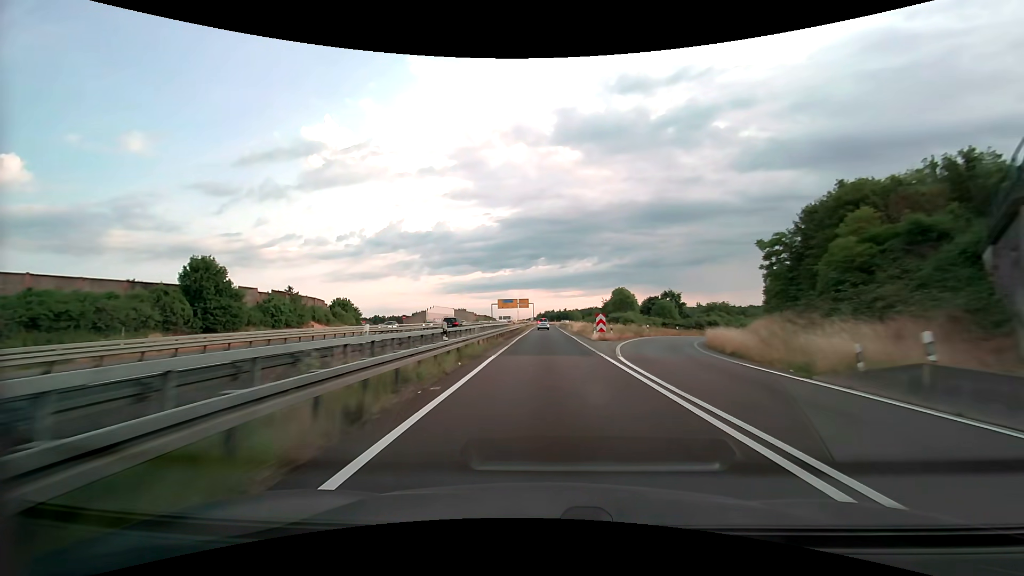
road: motorway_link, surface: asphalt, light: Day
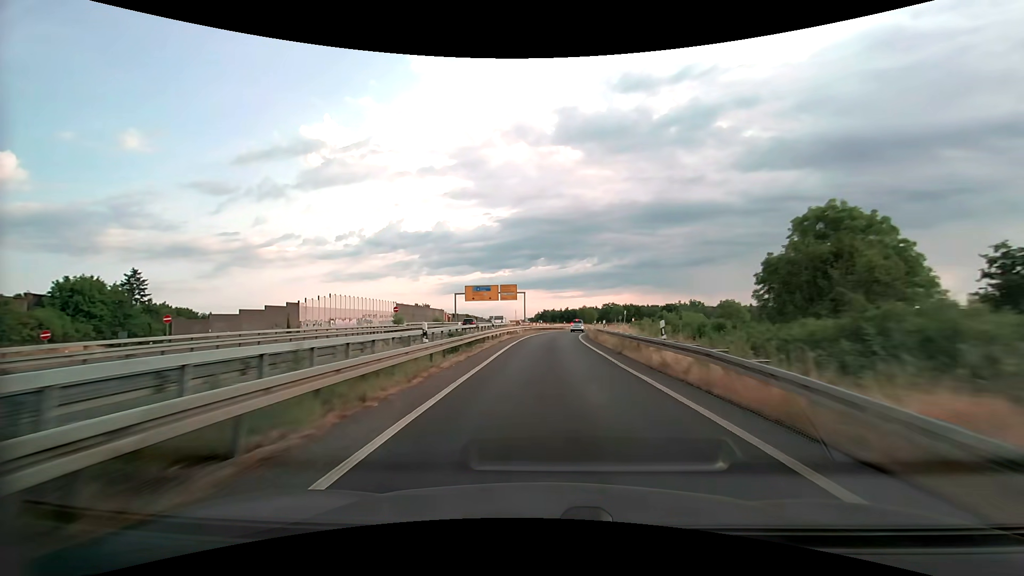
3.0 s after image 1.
(+0.1, +71.4) m; 0°
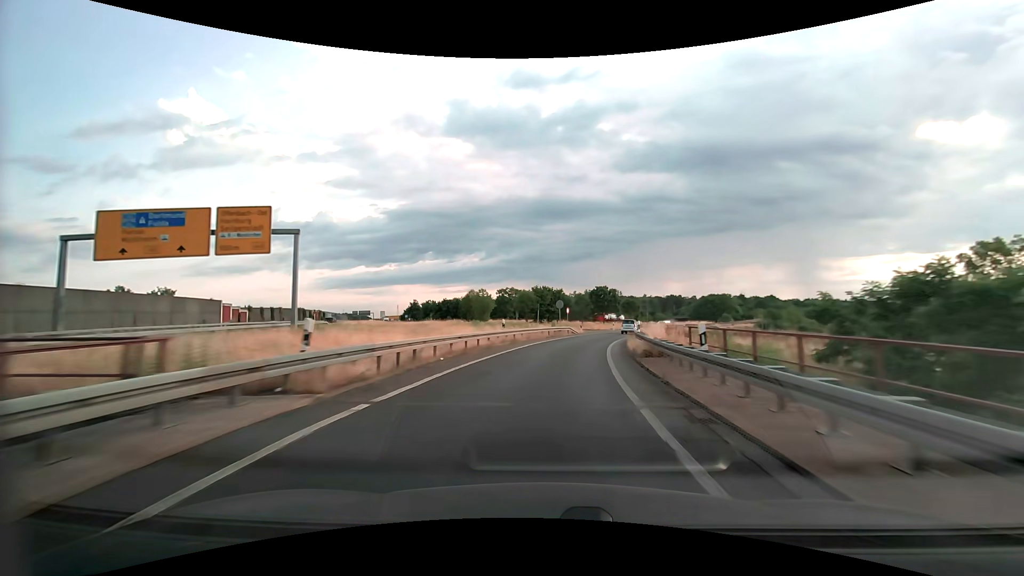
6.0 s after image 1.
(+5.0, +68.1) m; +12°
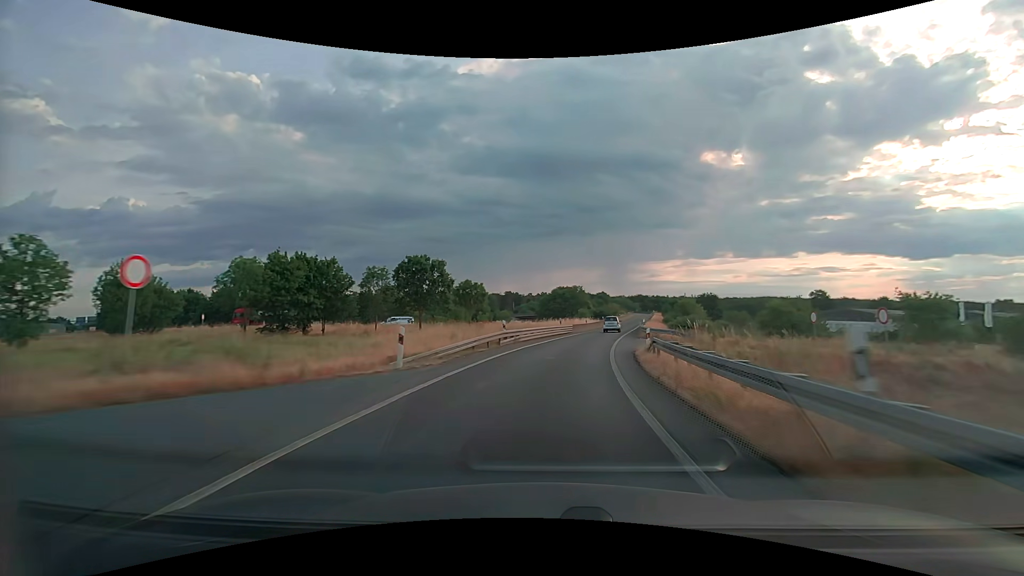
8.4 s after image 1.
(+8.4, +52.3) m; +18°
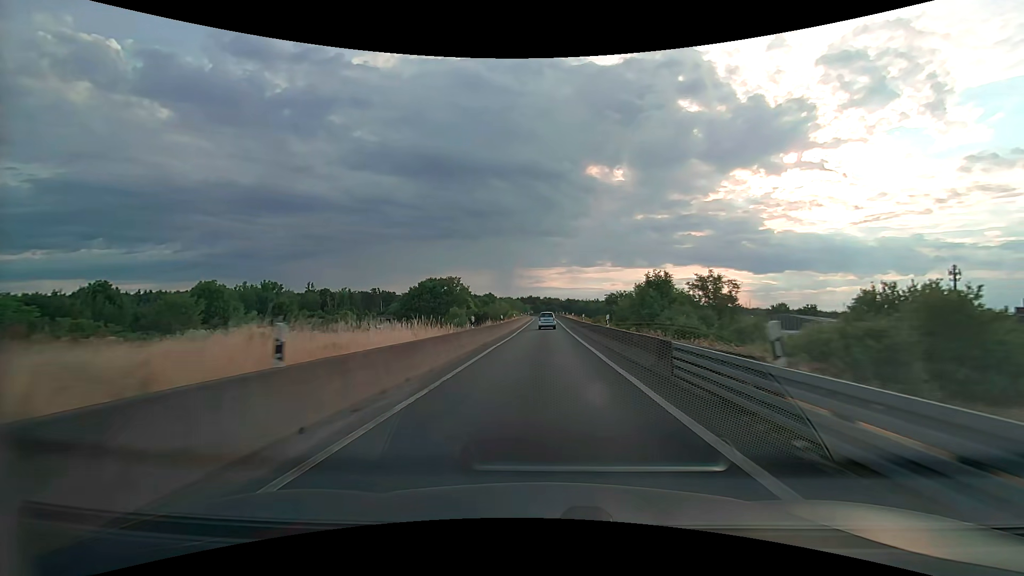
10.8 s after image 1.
(+7.0, +51.6) m; +13°
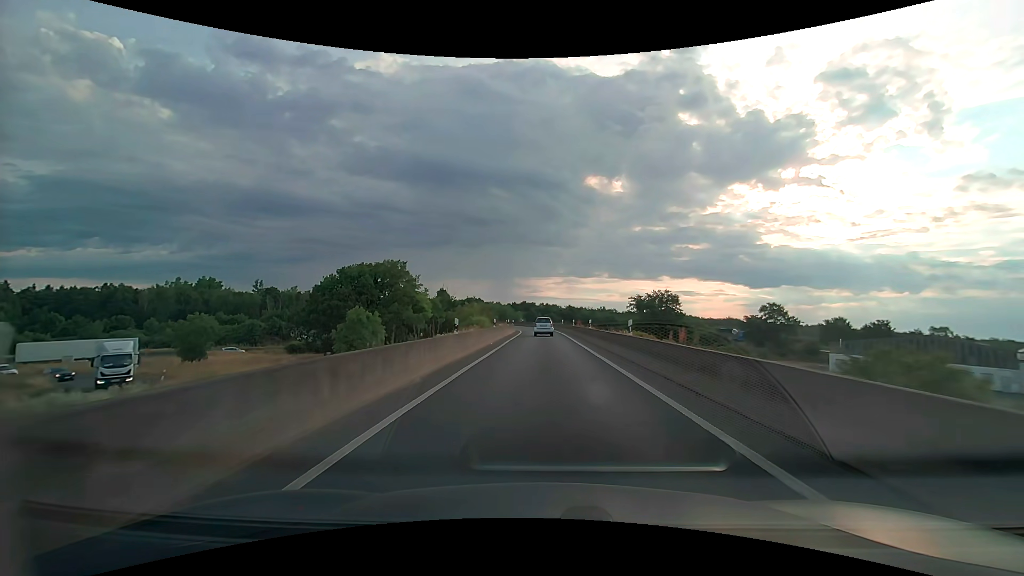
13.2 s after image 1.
(+0.1, +50.8) m; 0°
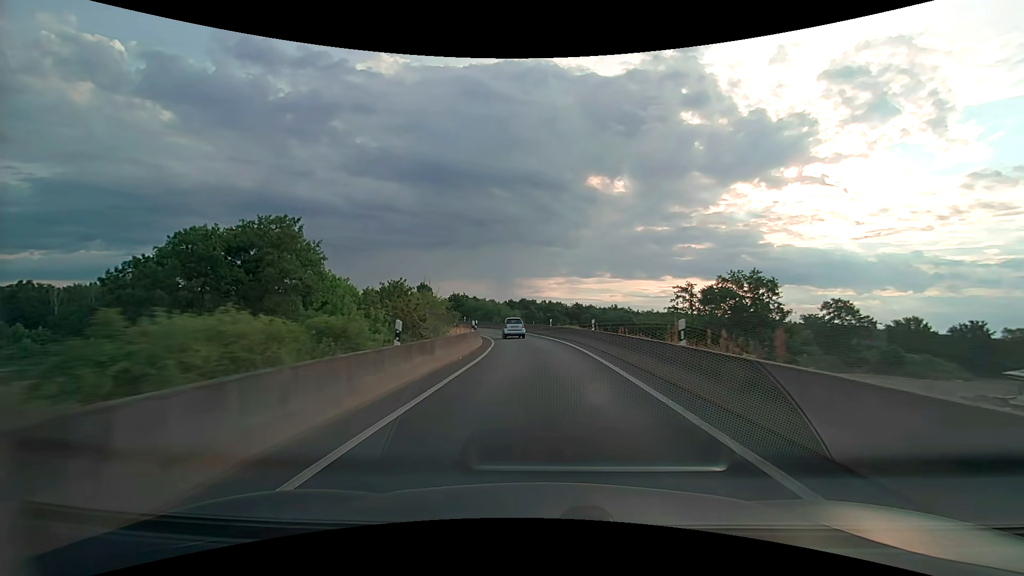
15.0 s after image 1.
(+0.1, +36.8) m; 0°
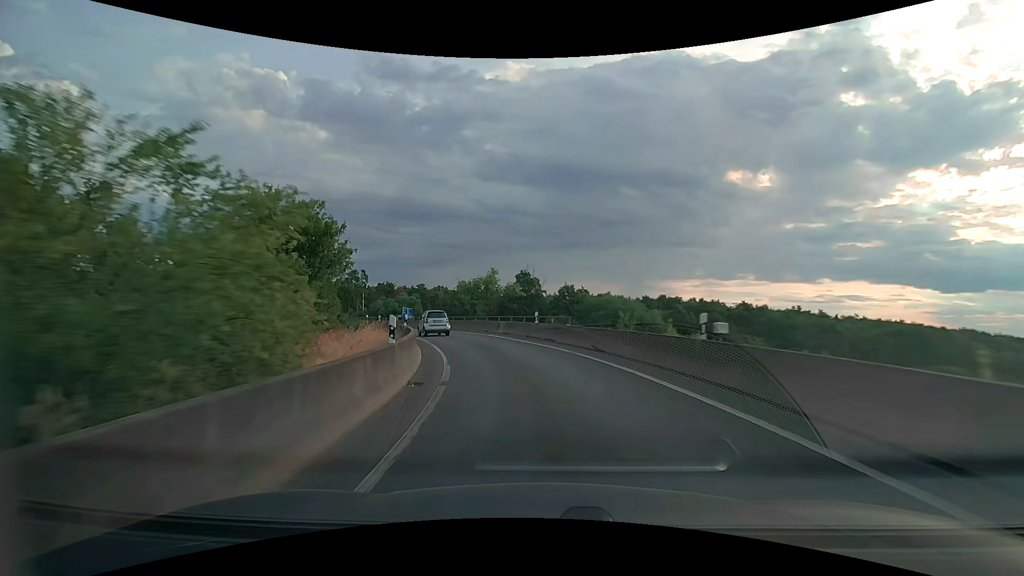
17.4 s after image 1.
(-4.0, +46.7) m; -14°
(-1, +10) (-2, +20) (-5, +29) (-10, +38) (-15, +47) (-21, +54) (-29, +61) (-37, +66) (-46, +71) (-56, +74) m
